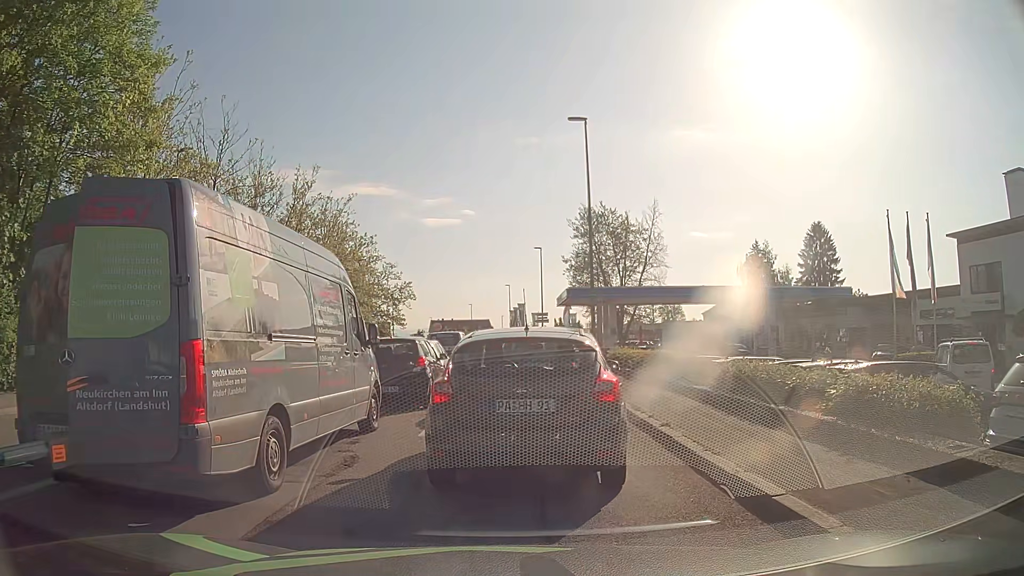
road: tertiary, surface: asphalt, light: Day
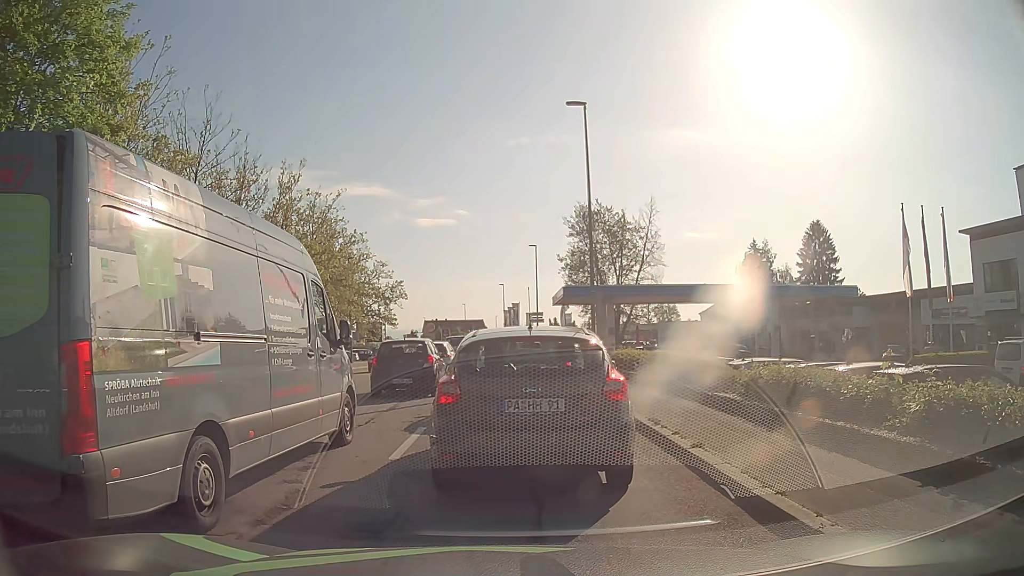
(0.0, +1.9) m; 0°
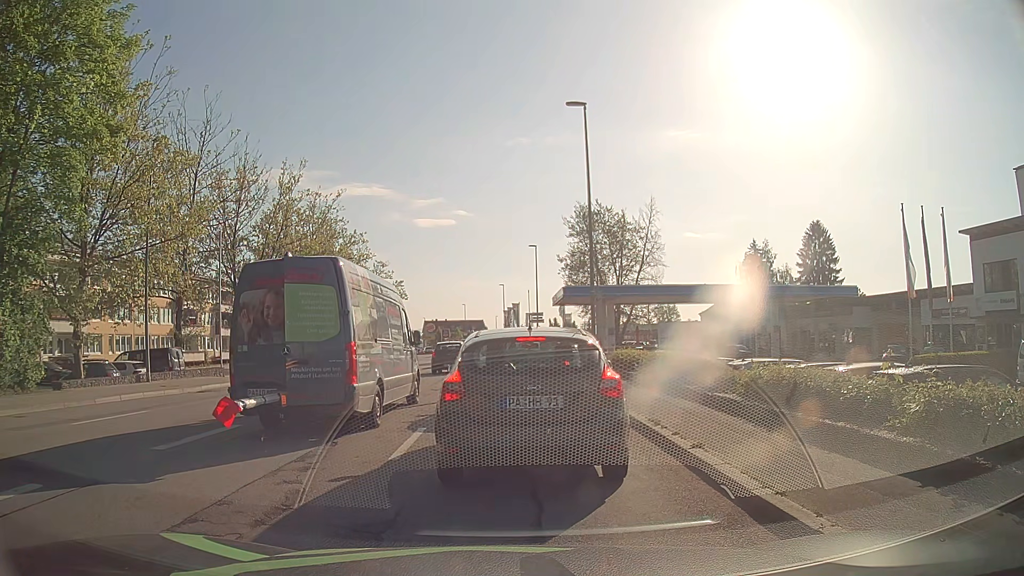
(0.0, +0.1) m; 0°
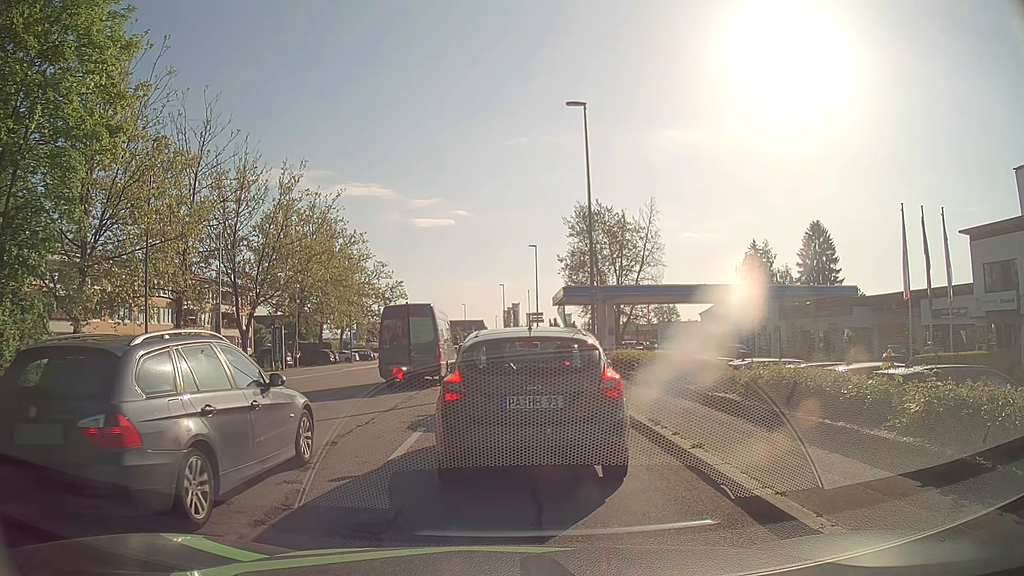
(0.0, 0.0) m; 0°
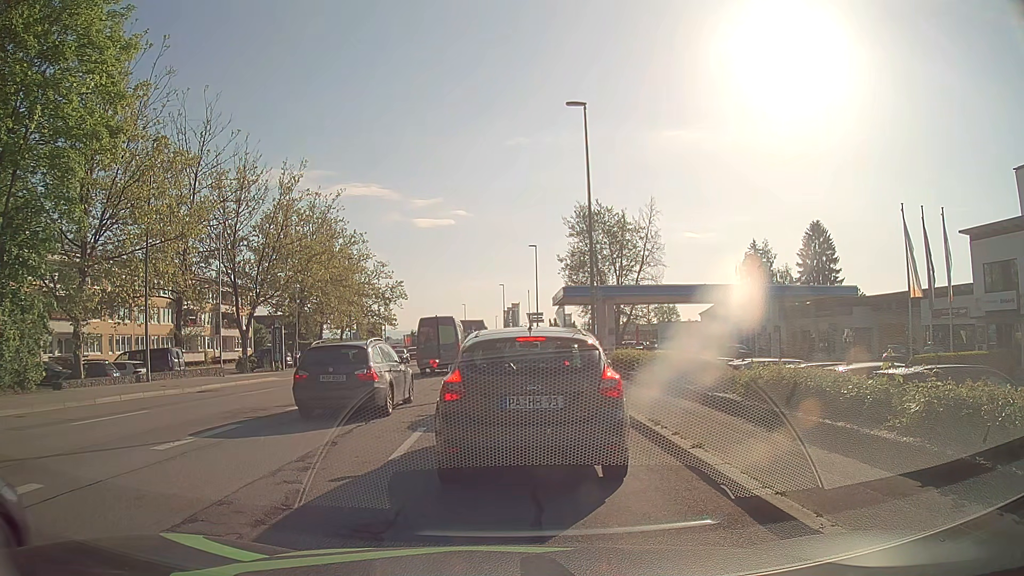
(0.0, 0.0) m; 0°
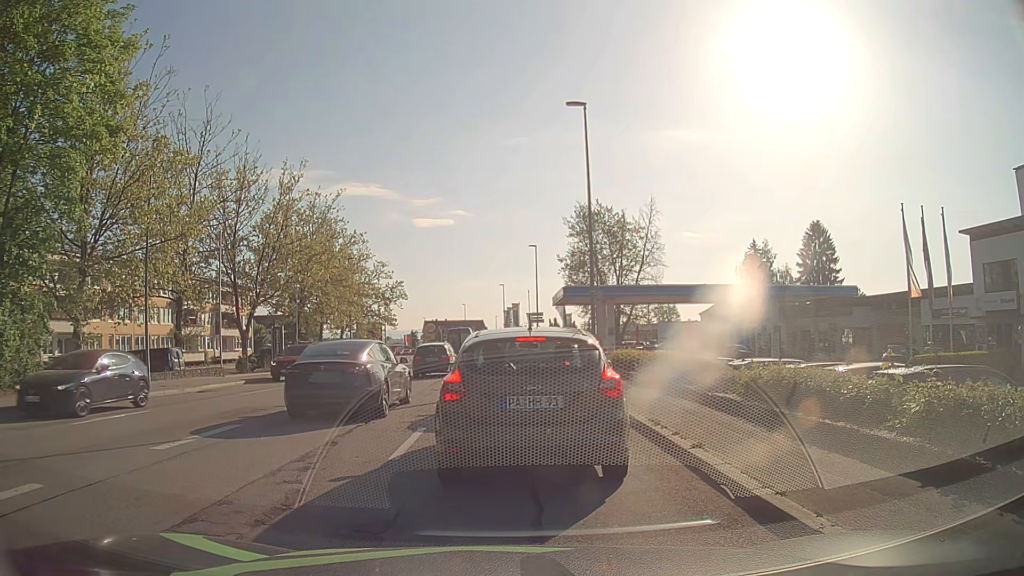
(0.0, 0.0) m; 0°
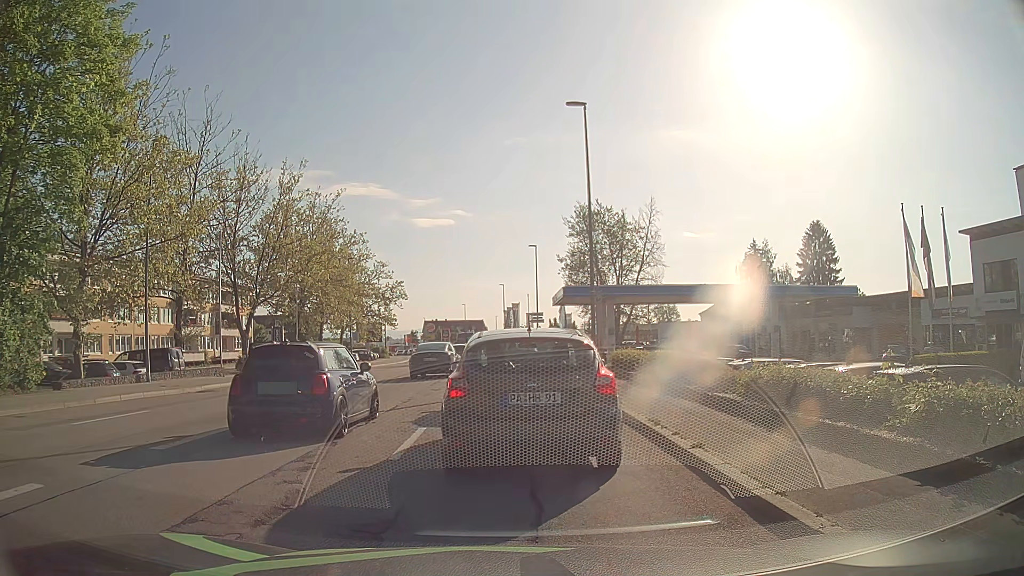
(0.0, 0.0) m; 0°
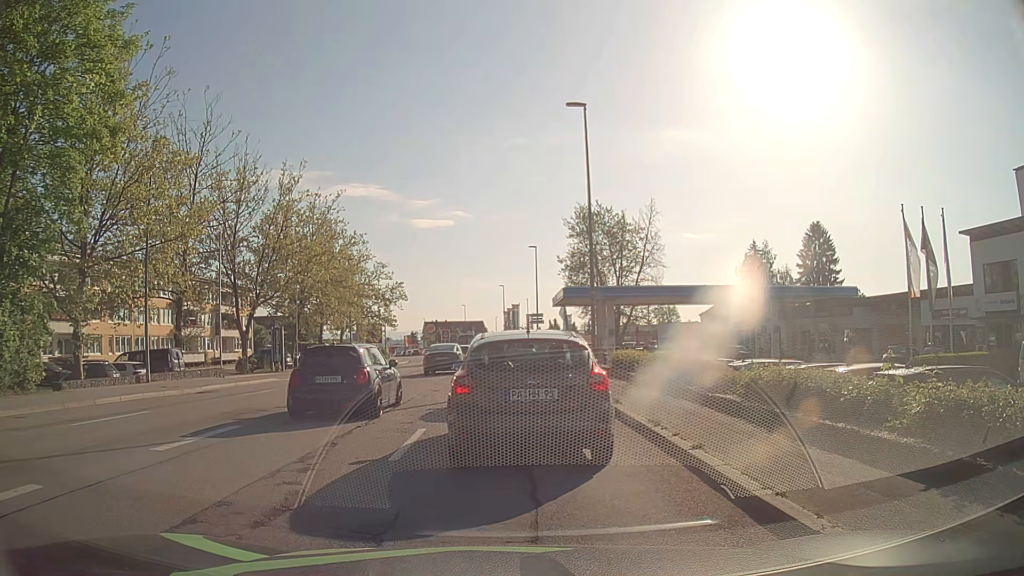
(0.0, 0.0) m; 0°
